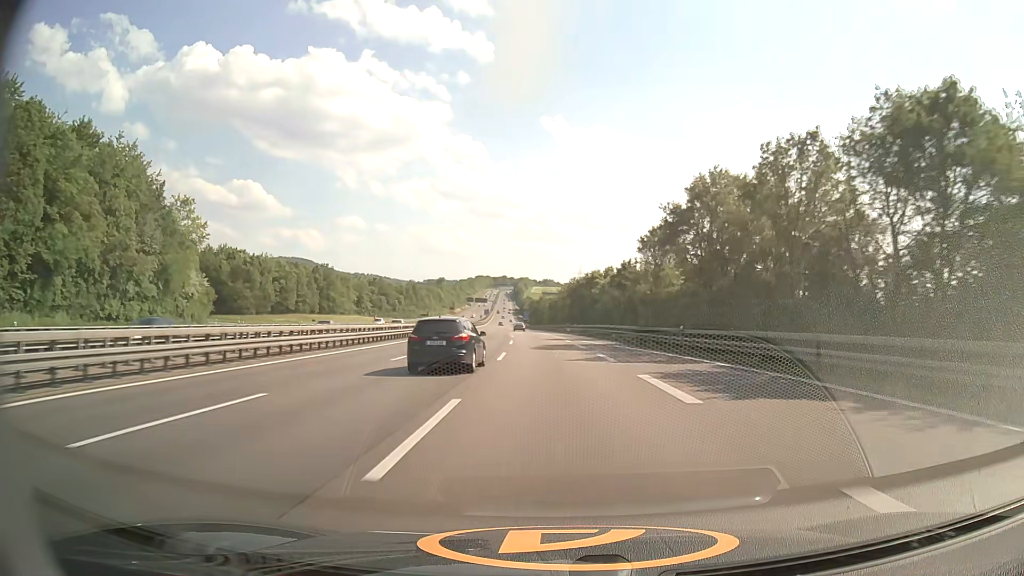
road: motorway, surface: asphalt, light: Day
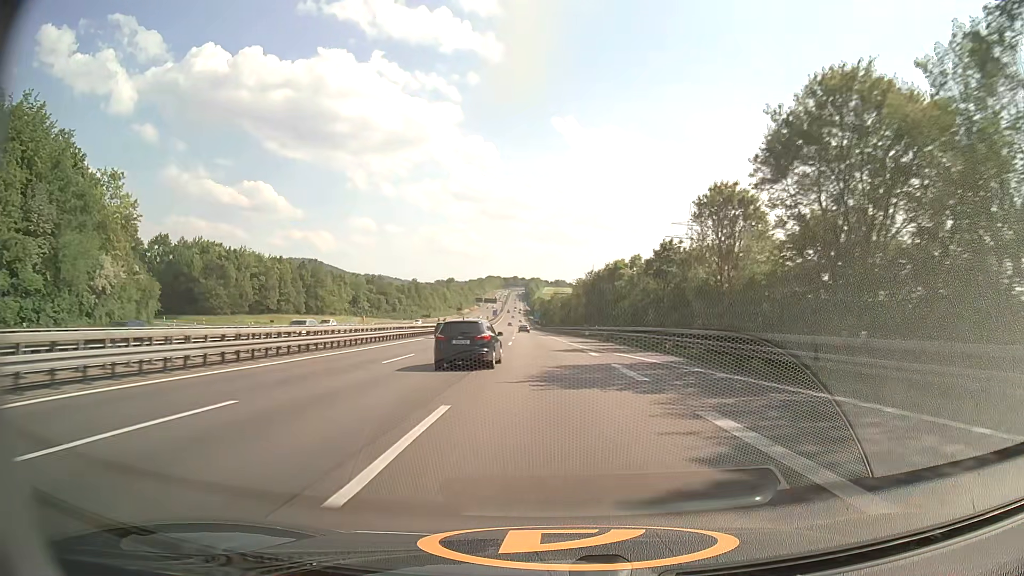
(-0.2, +18.8) m; -1°
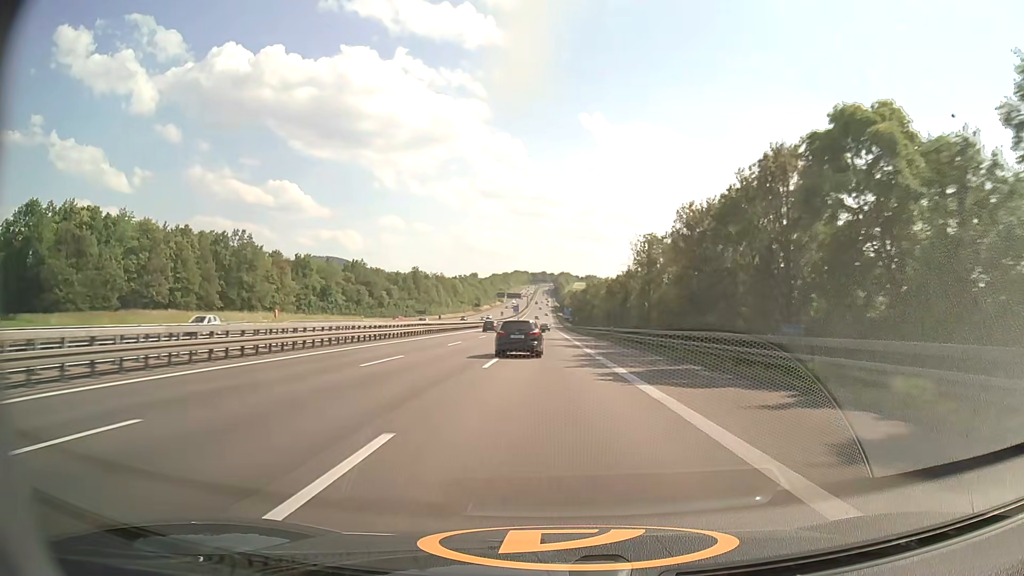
(-1.3, +56.9) m; -3°
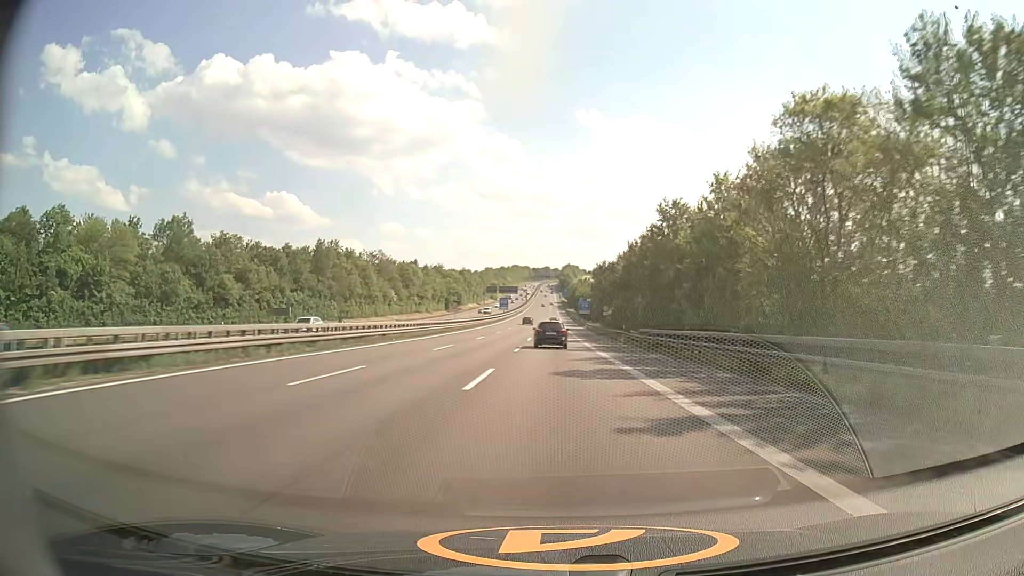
(-0.7, +96.3) m; 0°
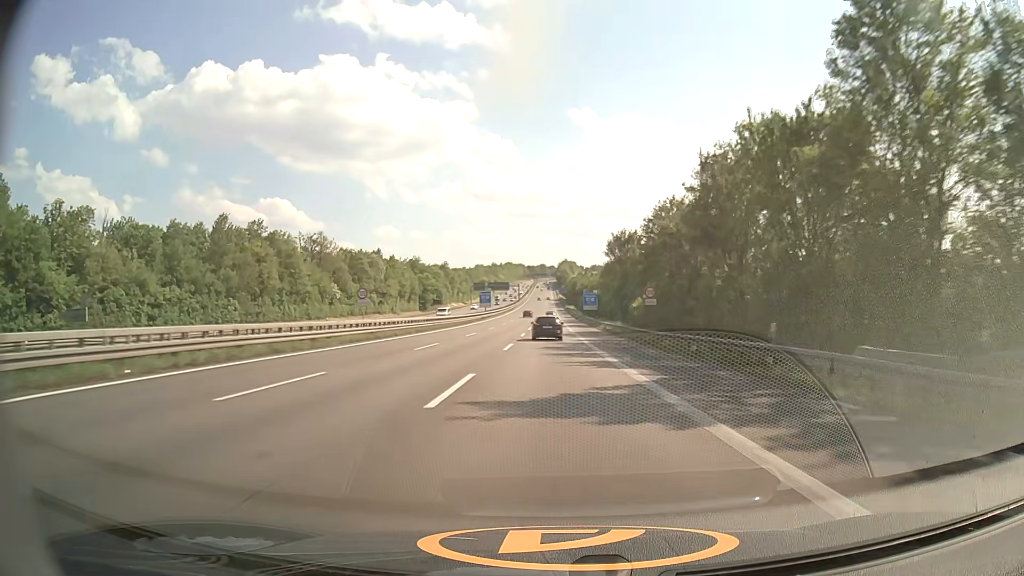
(+0.1, +38.8) m; 0°
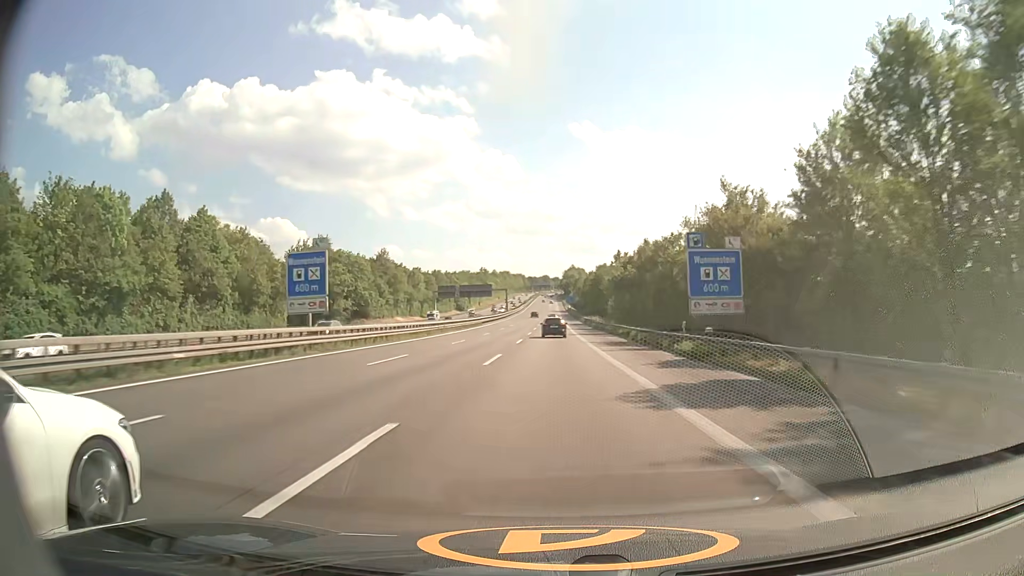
(-0.5, +97.3) m; 0°
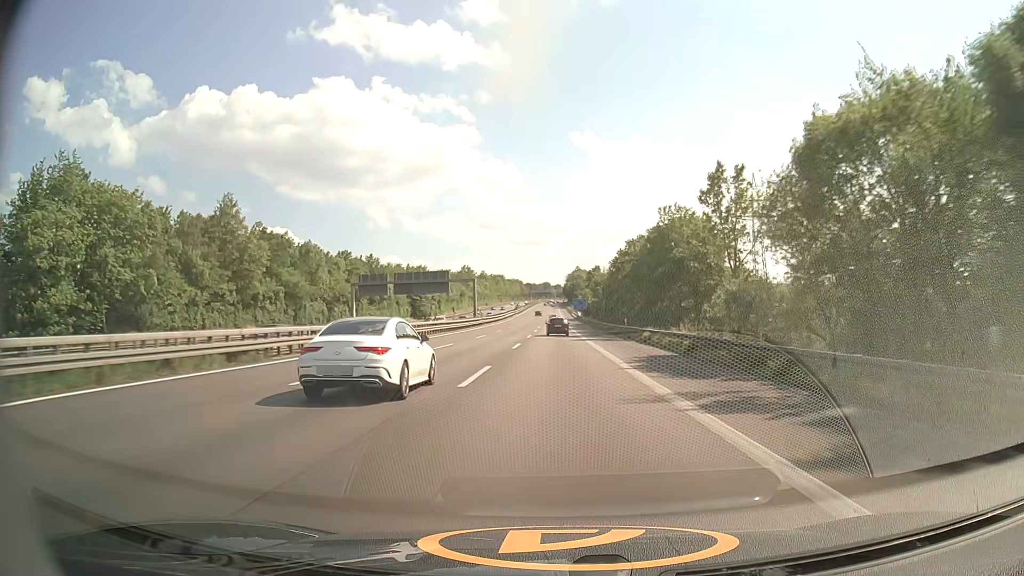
(-0.1, +78.4) m; 0°
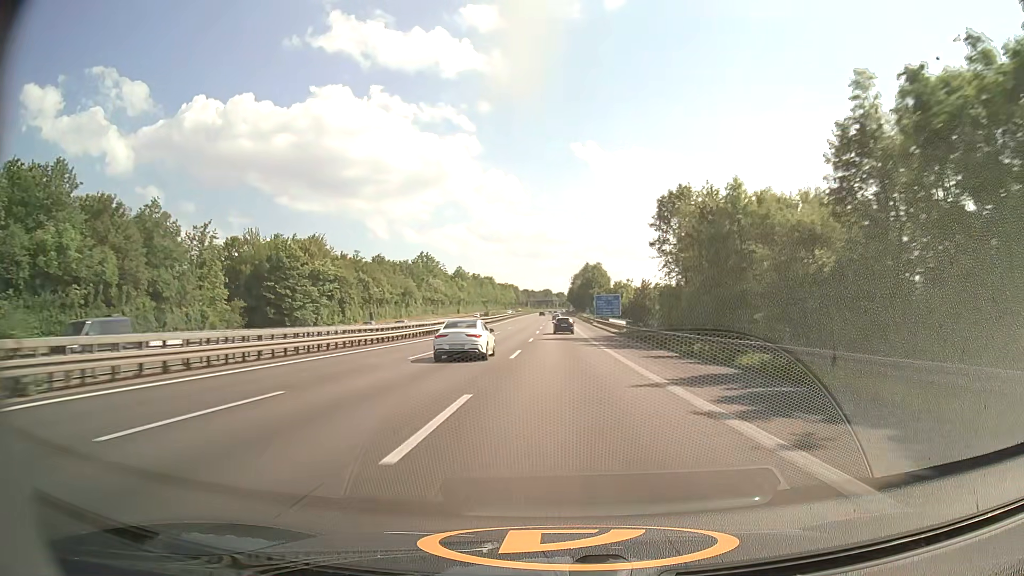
(0.0, +97.0) m; 0°
(0, +10) (0, +20) (0, +30) (0, +40) (0, +50) (0, +60) (0, +70) (0, +80) (0, +90) (0, +100) m
